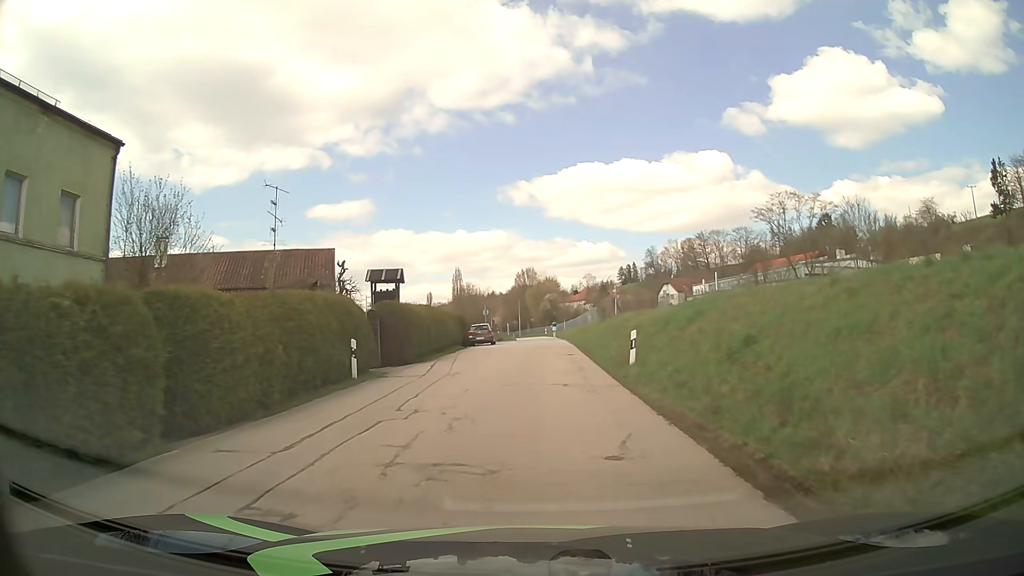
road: tertiary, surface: asphalt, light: Day
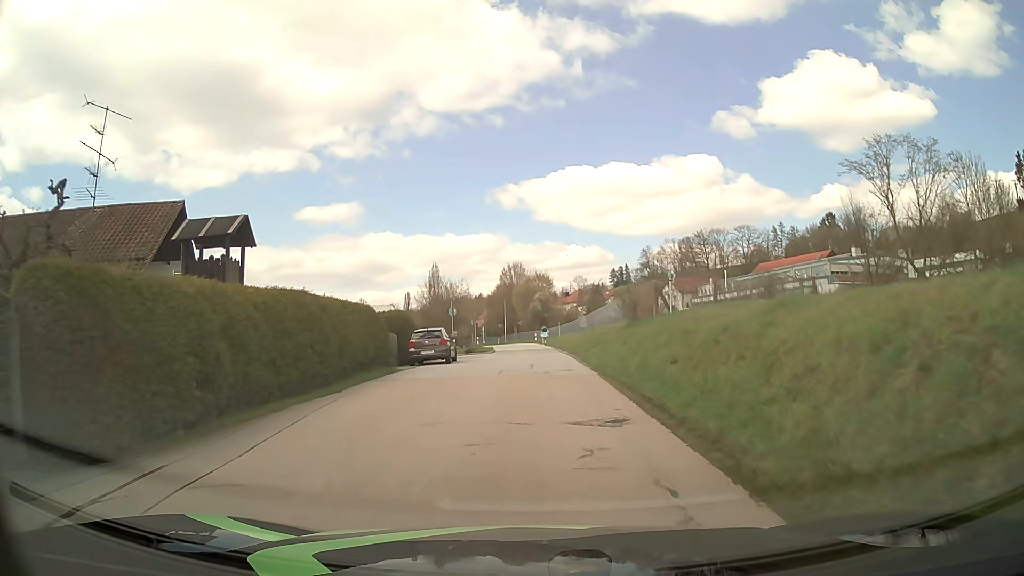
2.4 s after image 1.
(+0.1, +17.9) m; 0°
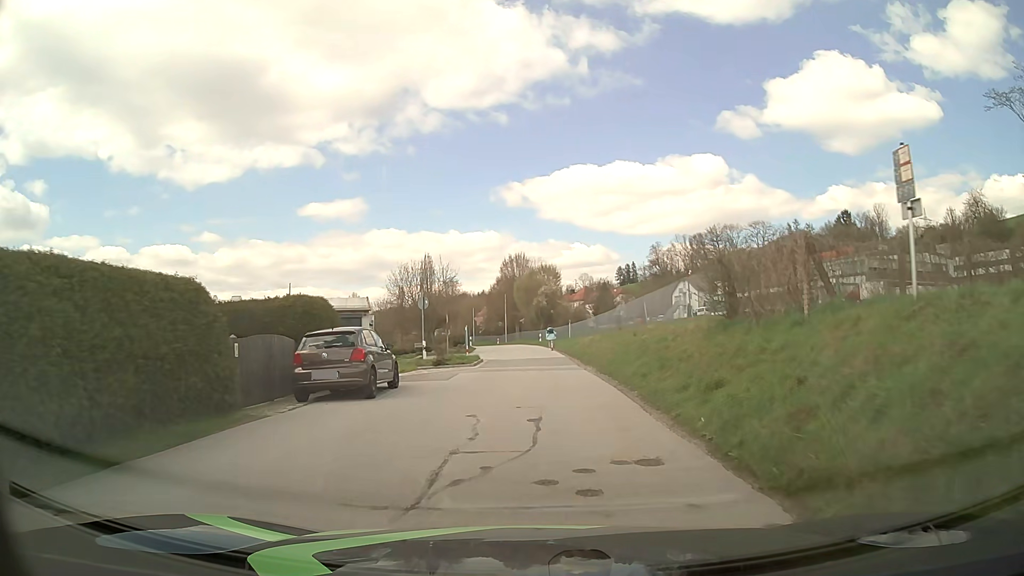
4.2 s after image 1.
(0.0, +13.4) m; 0°
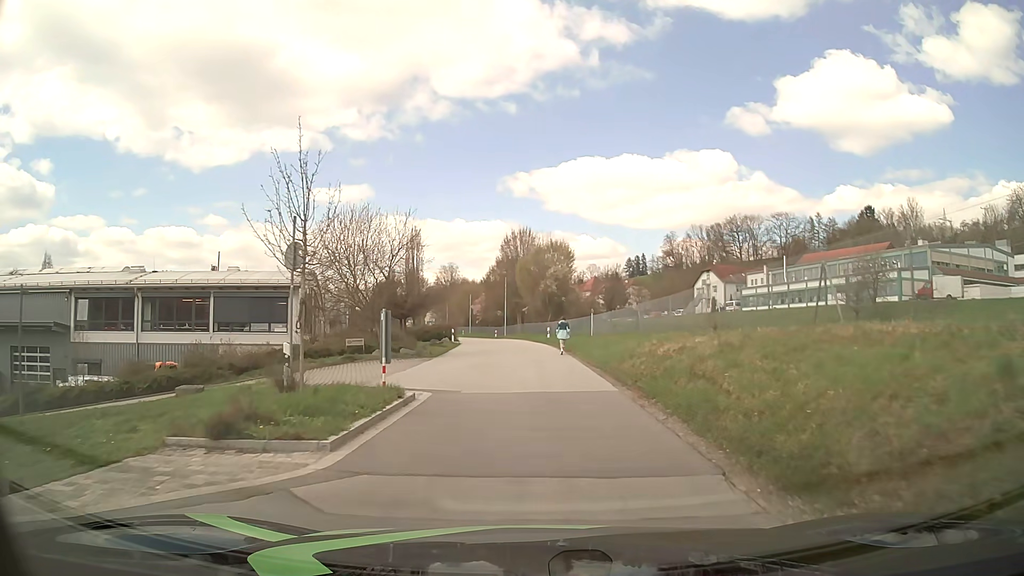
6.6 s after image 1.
(-0.1, +18.0) m; 0°
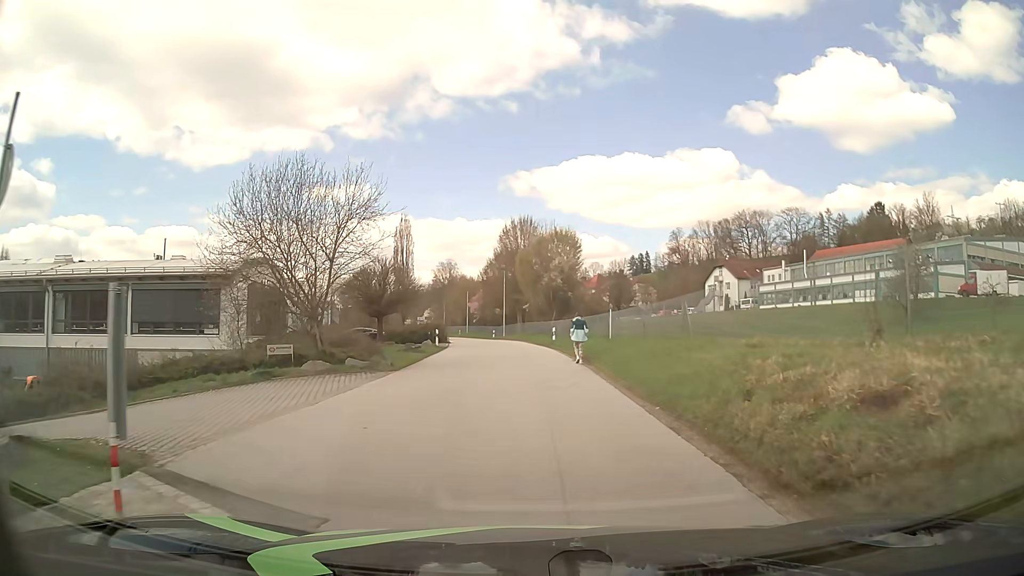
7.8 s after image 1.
(0.0, +8.7) m; 0°
